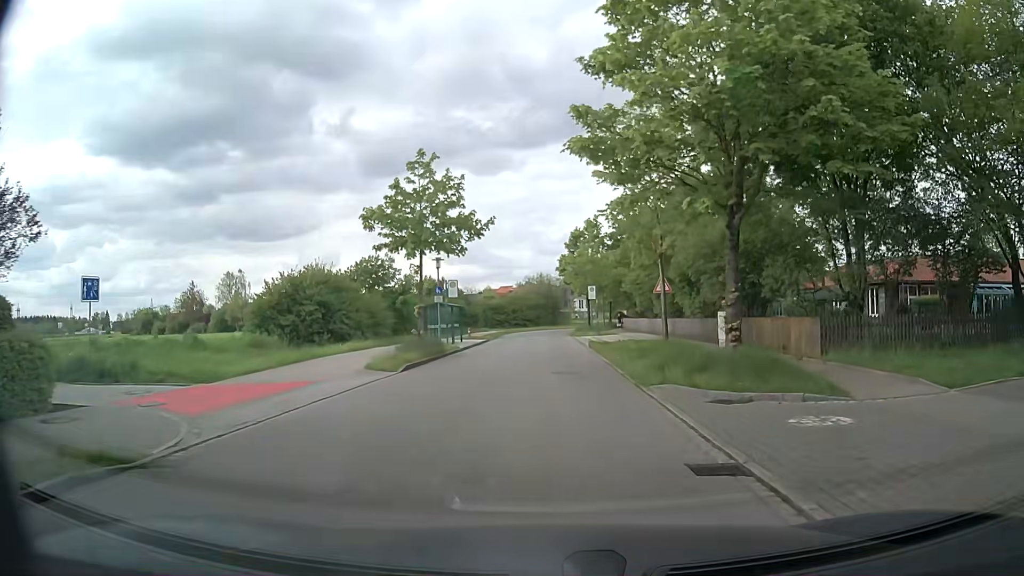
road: residential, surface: asphalt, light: Day
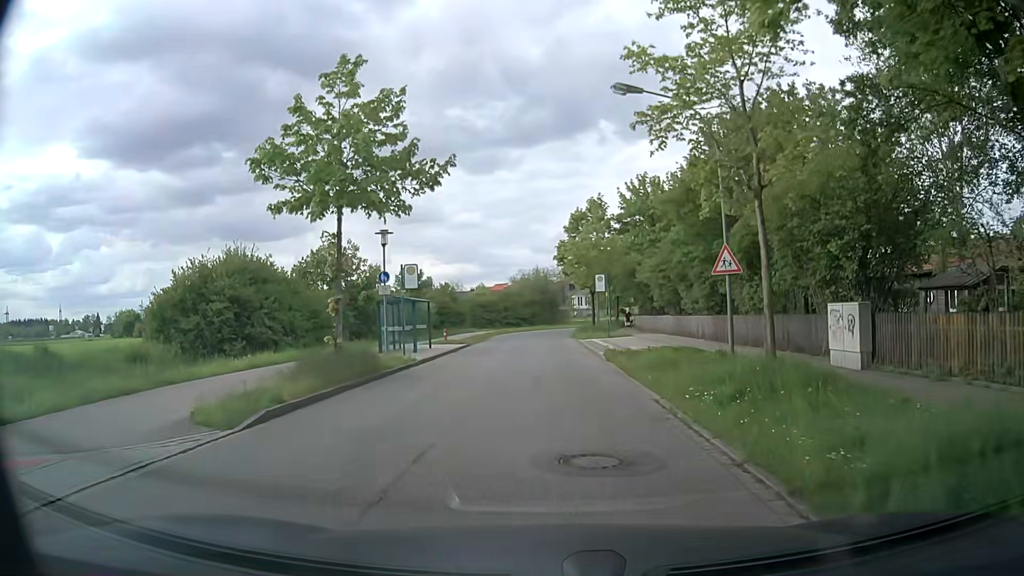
(-0.1, +10.4) m; 0°
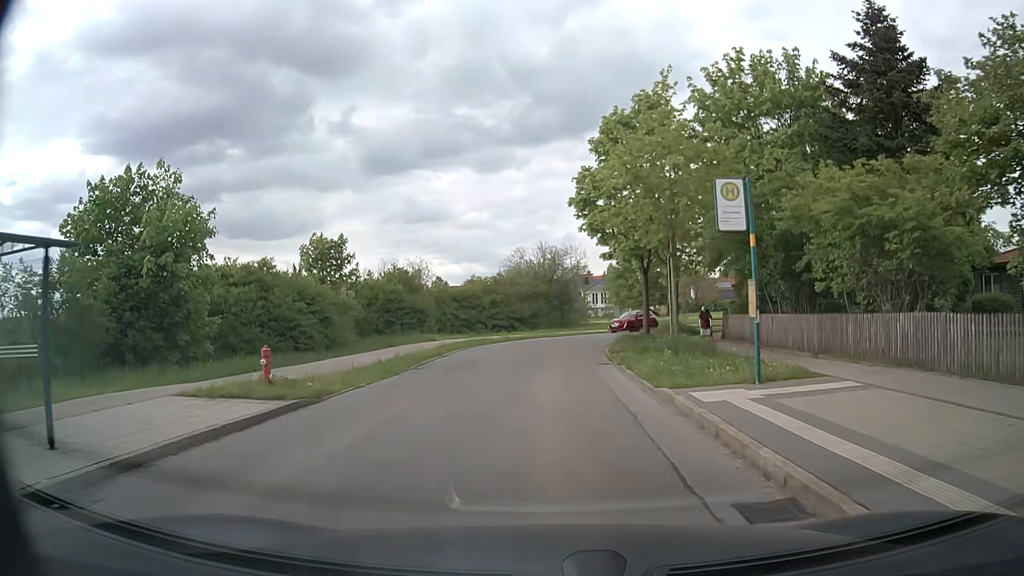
(-0.3, +26.2) m; -1°
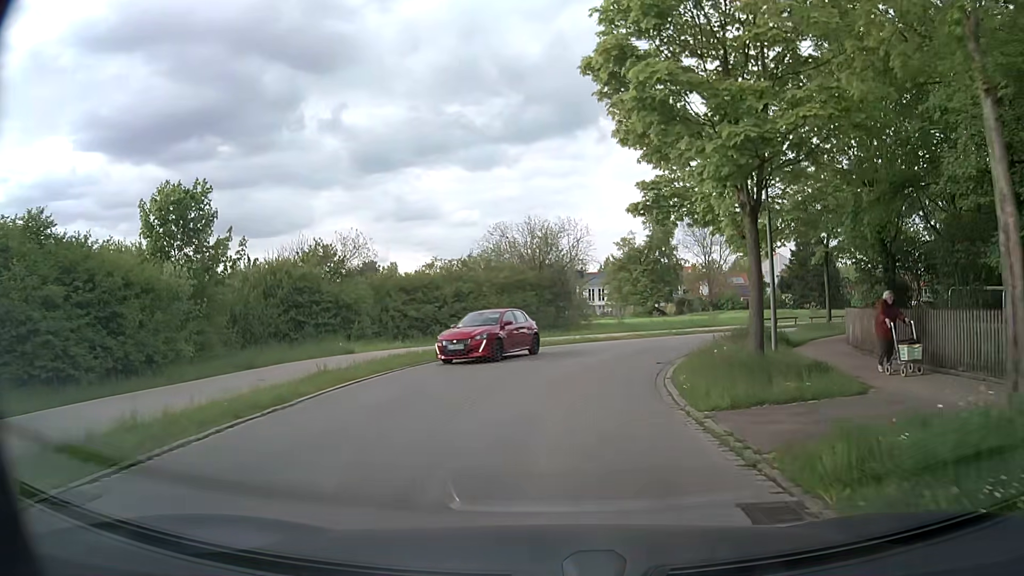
(+0.1, +15.5) m; +1°
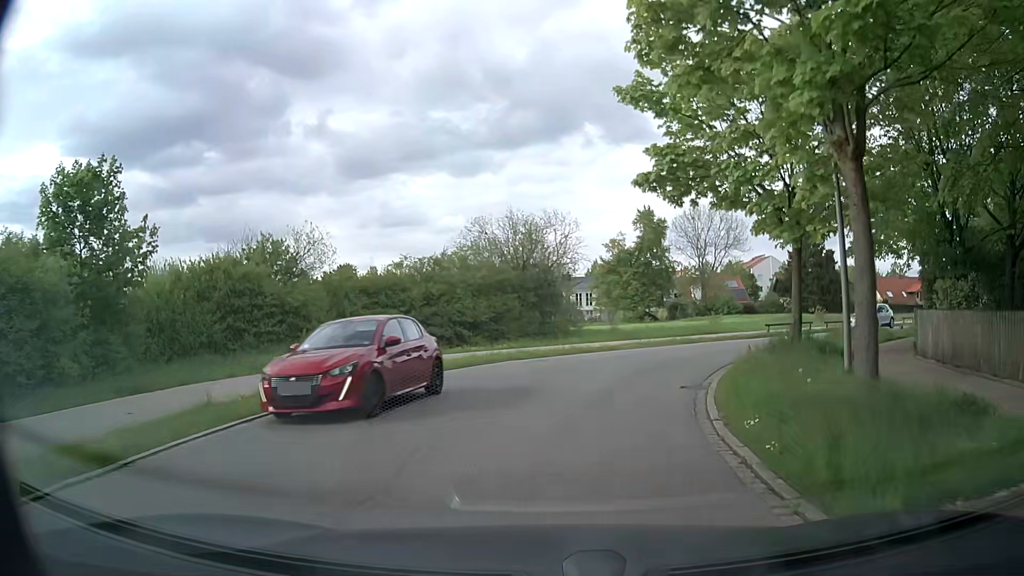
(+0.1, +5.0) m; +1°
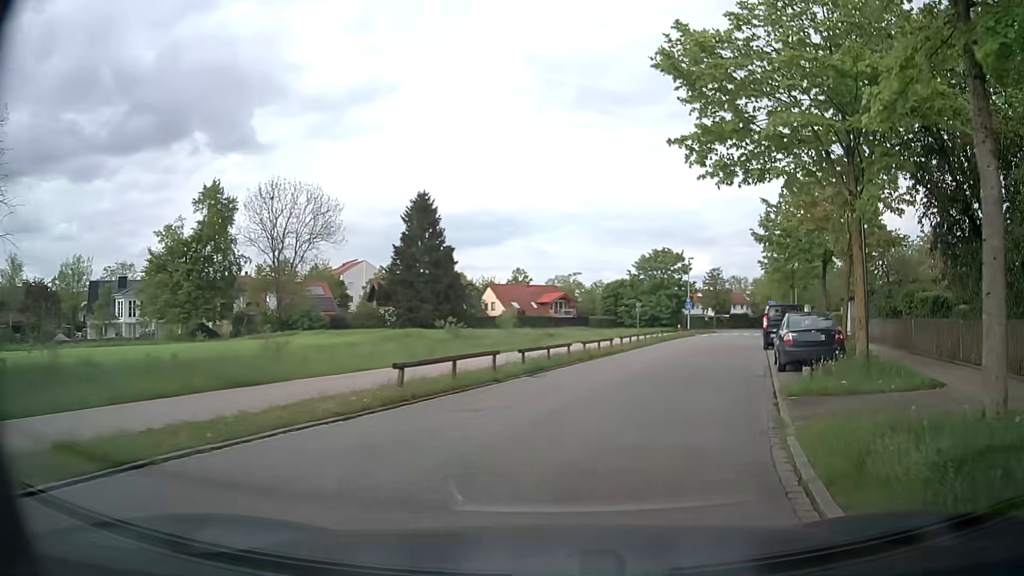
(+5.7, +23.0) m; +35°
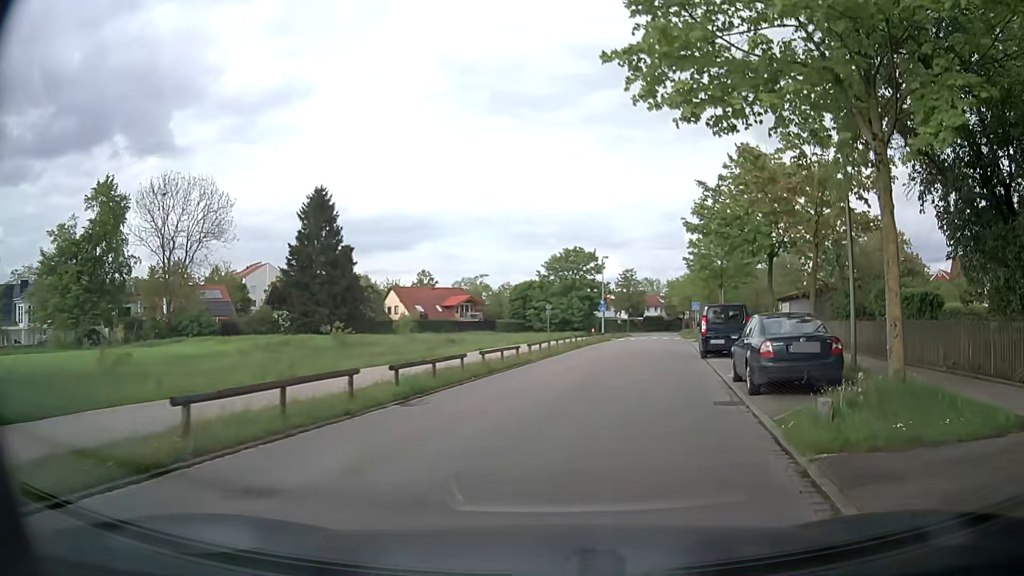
(+0.4, +4.8) m; +8°
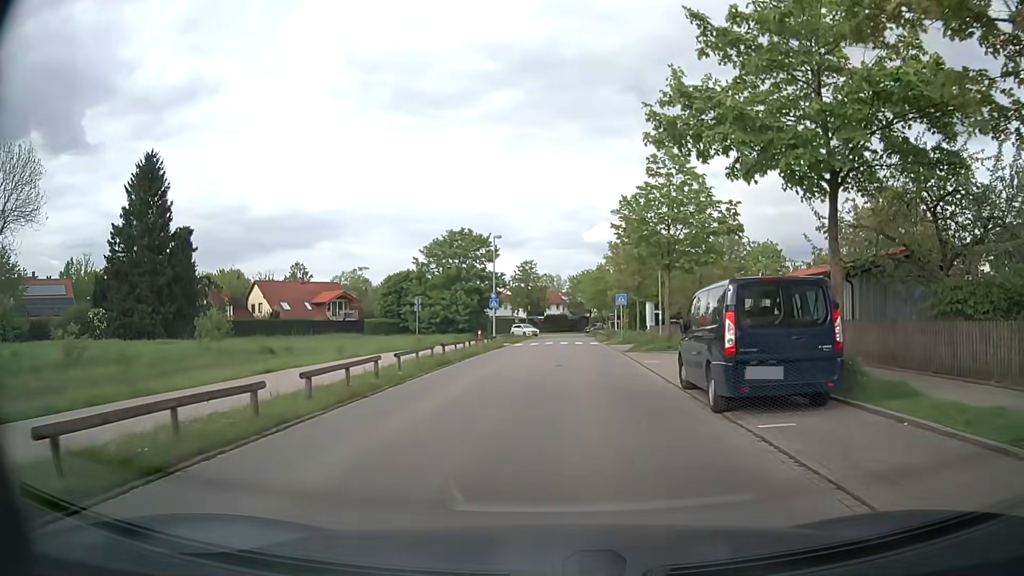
(+1.5, +14.9) m; +8°
